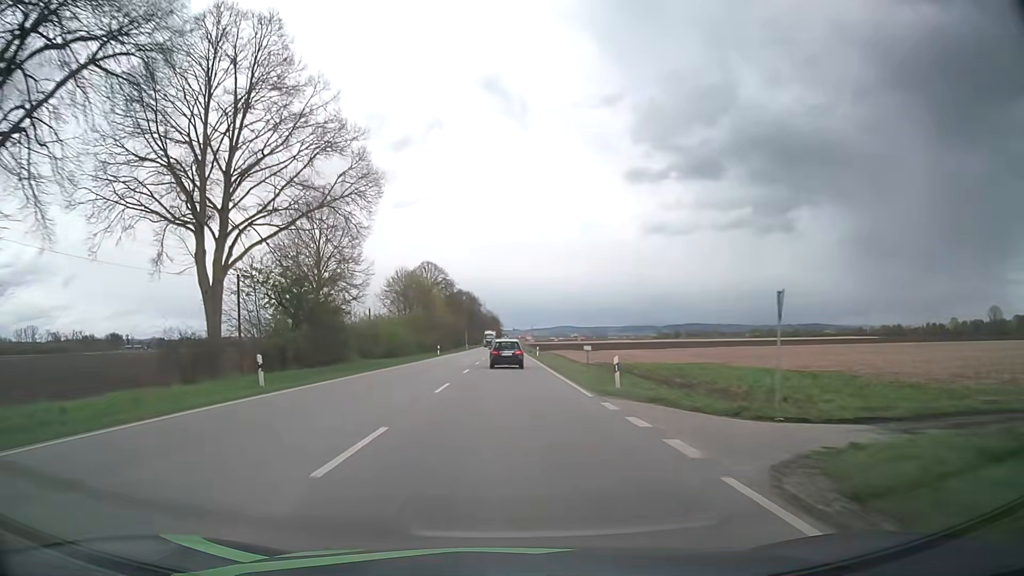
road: primary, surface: asphalt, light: Day
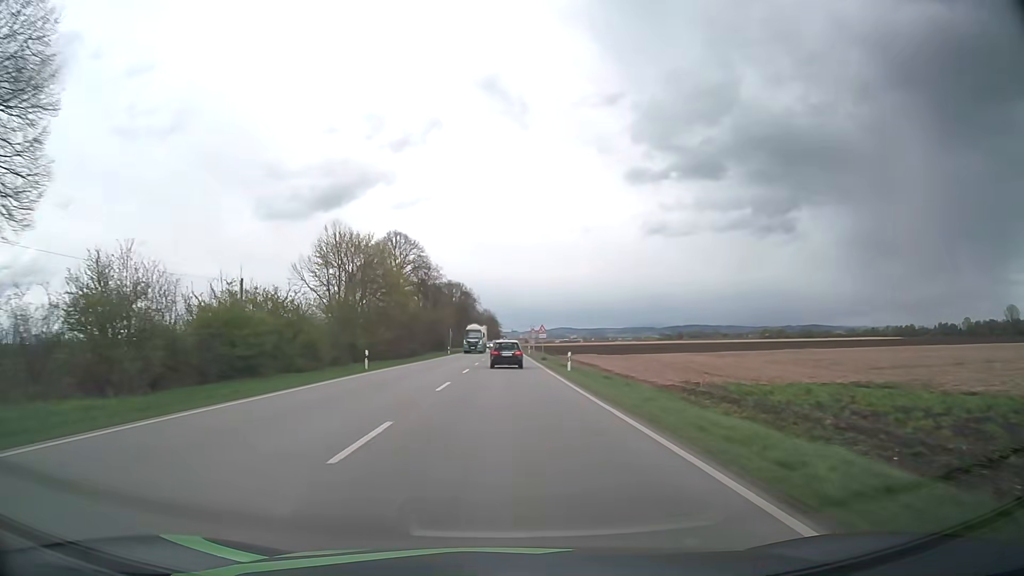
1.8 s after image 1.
(-0.1, +35.1) m; 0°
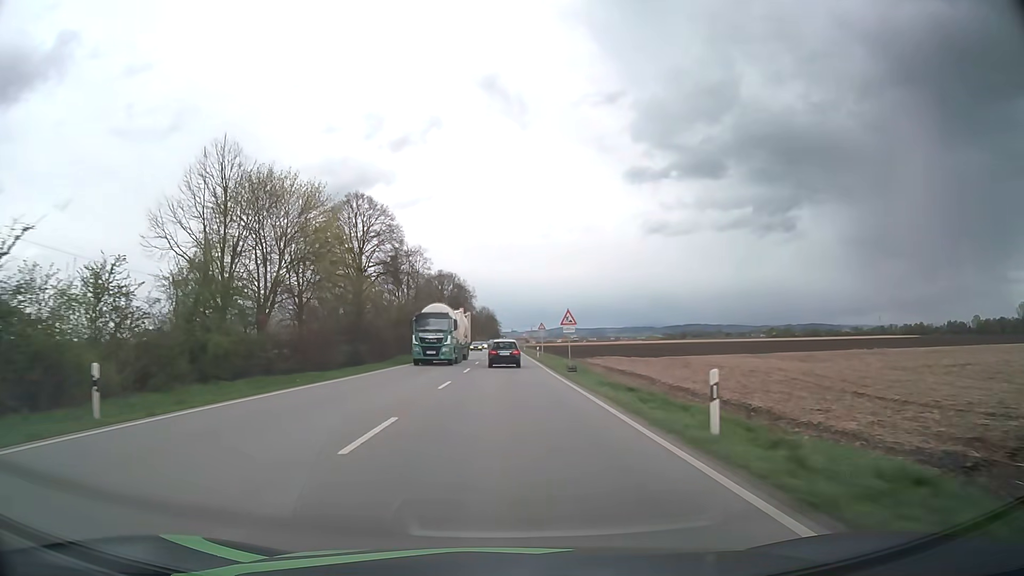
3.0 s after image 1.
(0.0, +23.4) m; 0°
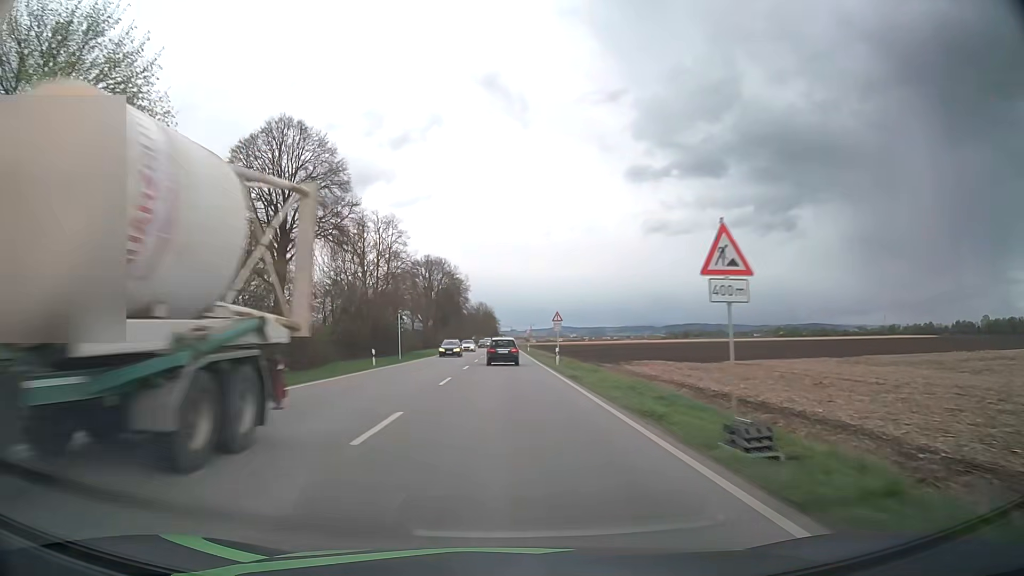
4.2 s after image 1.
(0.0, +23.2) m; 0°
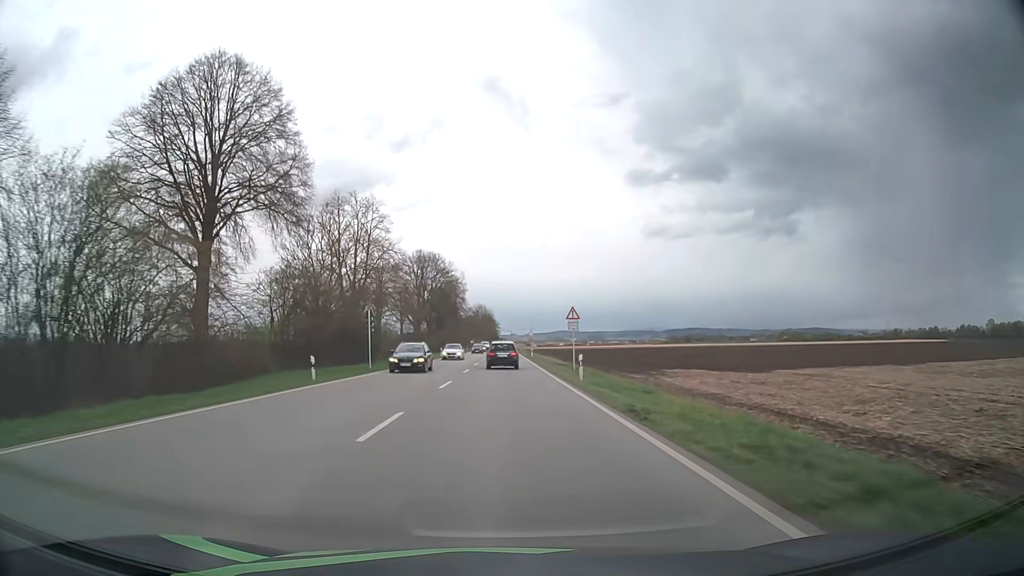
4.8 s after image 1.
(0.0, +11.6) m; 0°
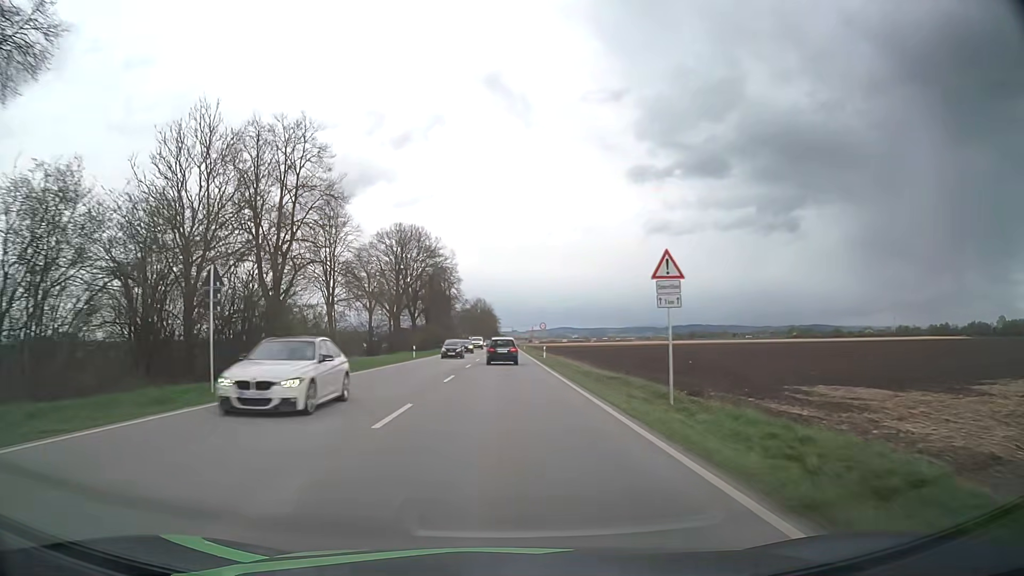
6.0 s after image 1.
(0.0, +22.6) m; 0°
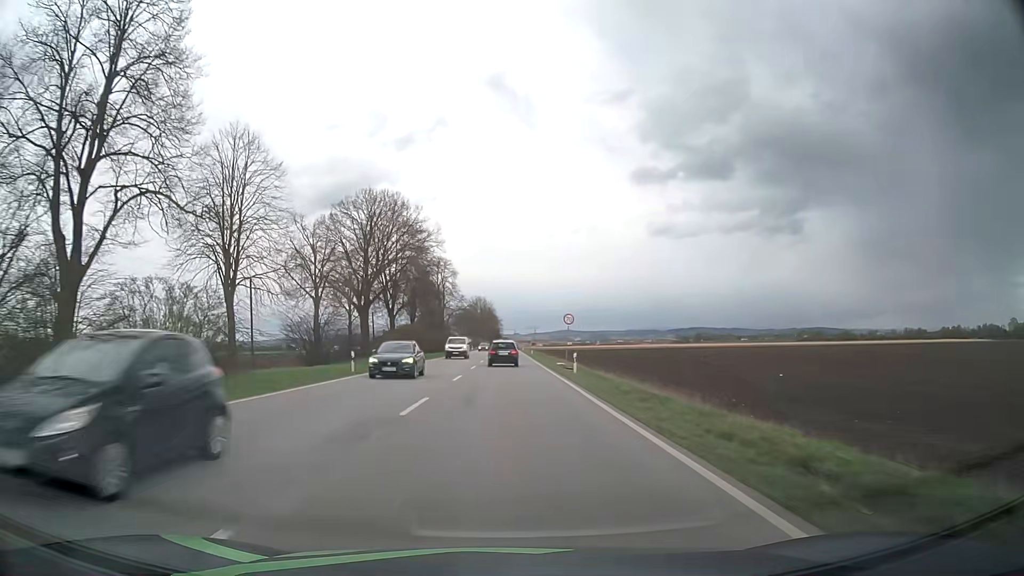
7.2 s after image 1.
(0.0, +21.7) m; 0°
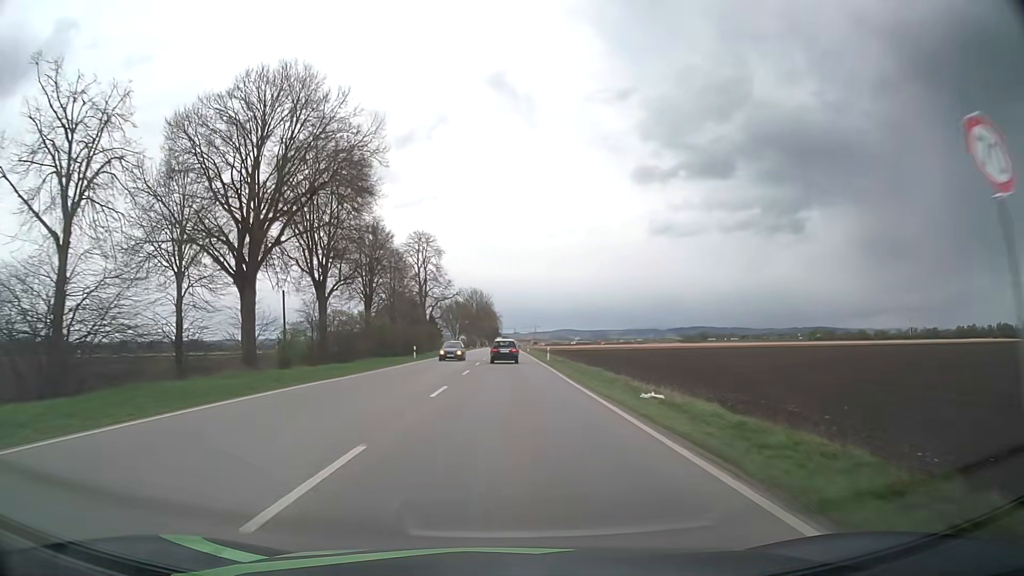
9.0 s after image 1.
(0.0, +31.8) m; 0°
(0, +10) (0, +20) (0, +30) (0, +40) (0, +50) (0, +60) (0, +70) (0, +80) (0, +90) (0, +100) m
